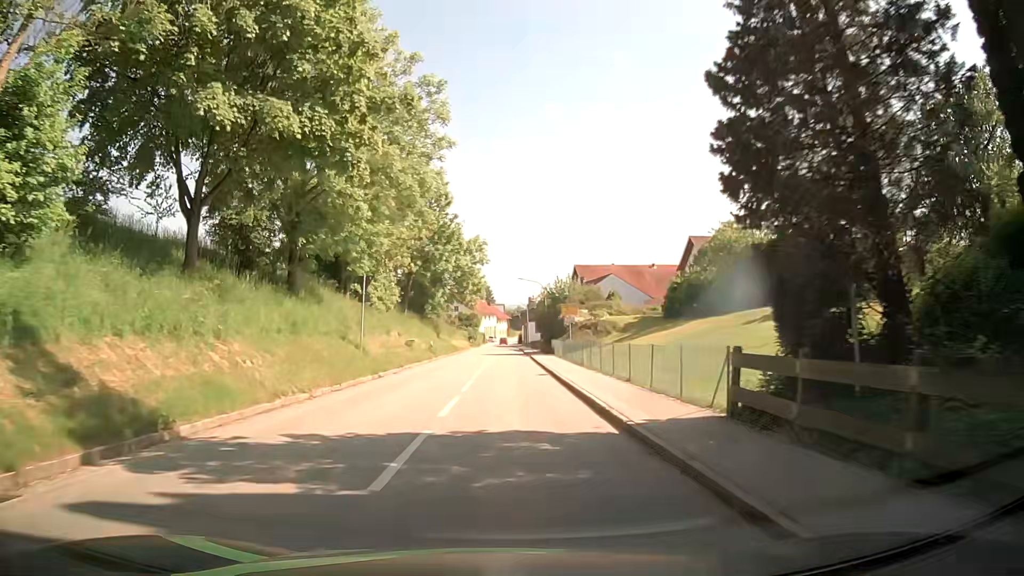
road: tertiary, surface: asphalt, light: Day
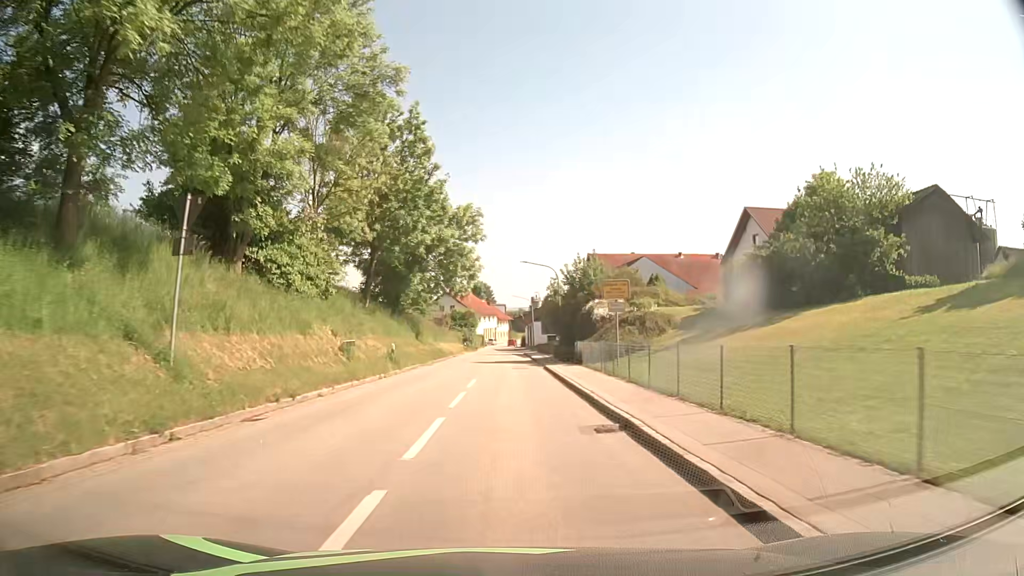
(-0.2, +16.4) m; -1°
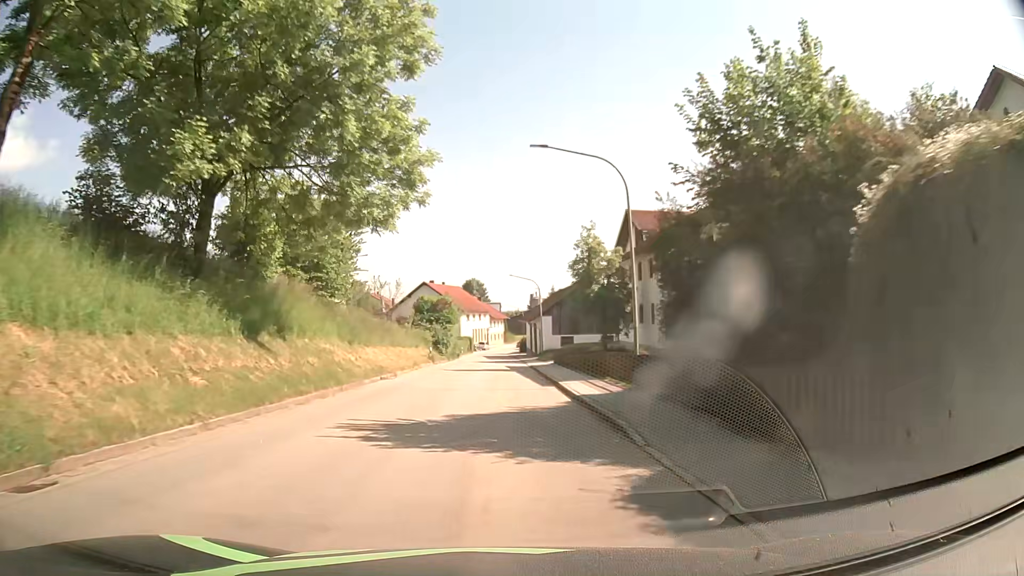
(+0.4, +32.3) m; +1°
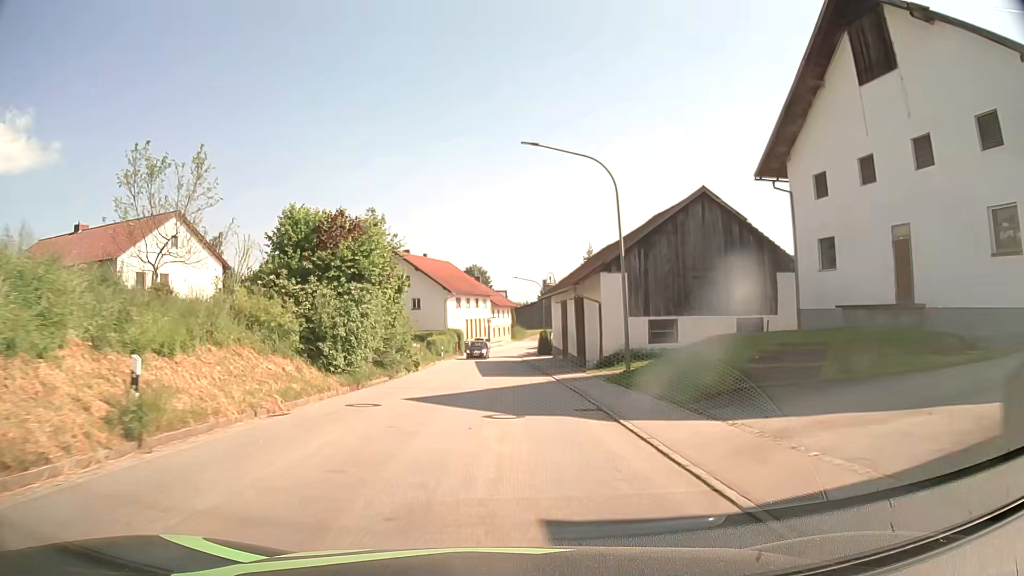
(-0.2, +39.8) m; 0°
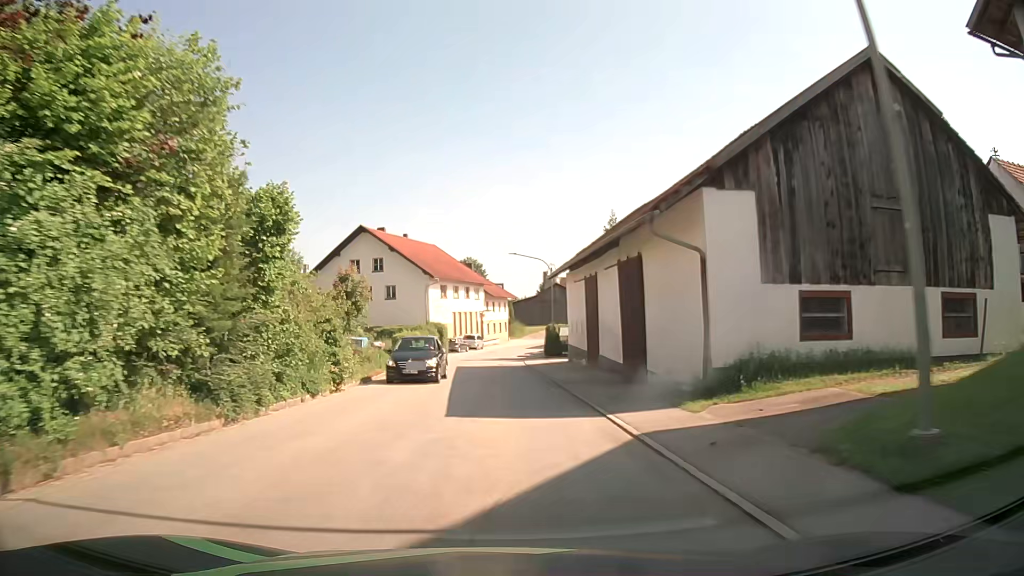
(0.0, +15.9) m; 0°
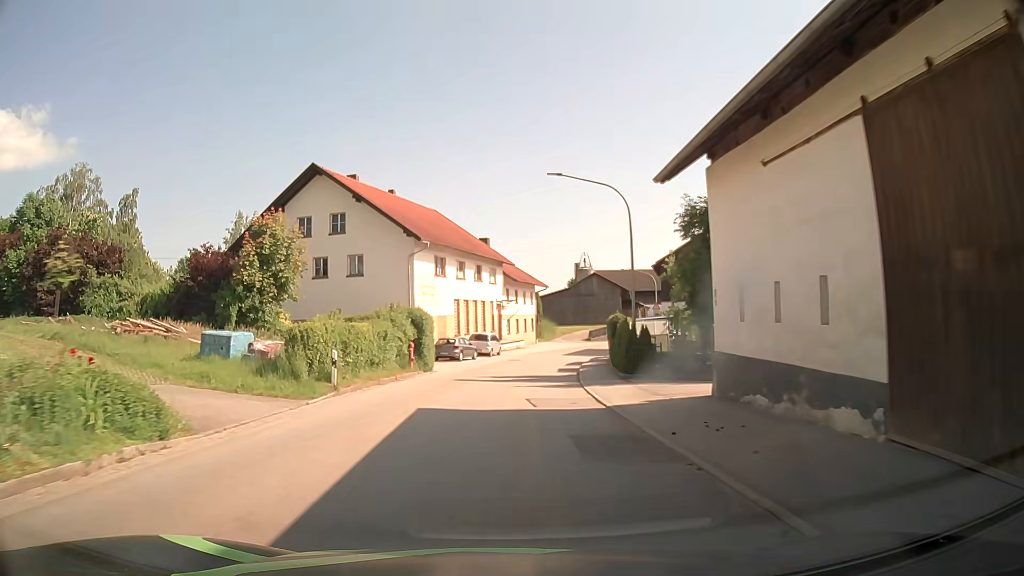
(-0.3, +23.9) m; -1°
(0, +10) (0, +20) (+1, +30) (+2, +40) (+5, +50) (+7, +59) (+11, +69) (+16, +77) (+22, +85) (+29, +92) m
